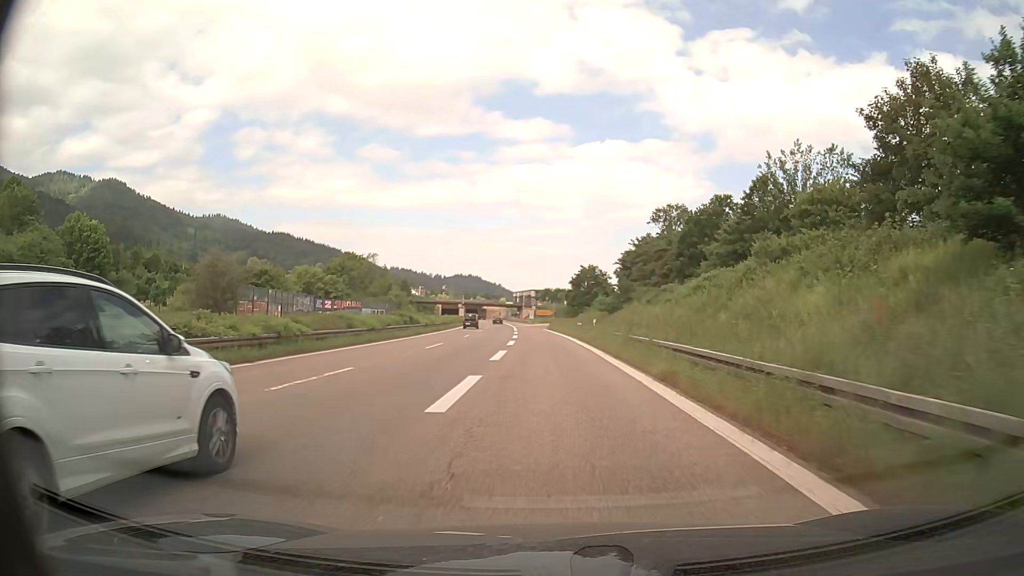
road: trunk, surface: asphalt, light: Day
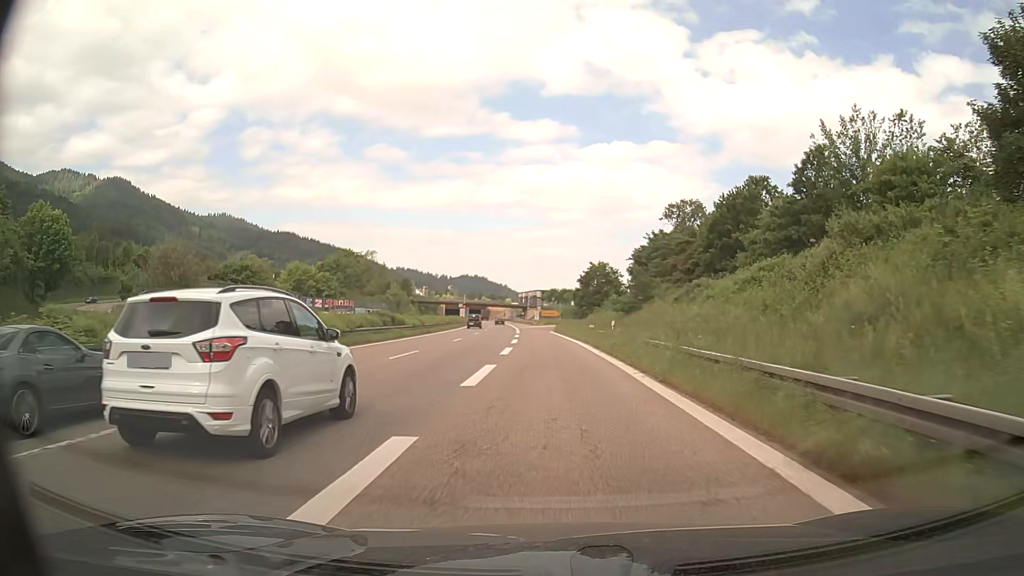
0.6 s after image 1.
(0.0, +8.2) m; 0°
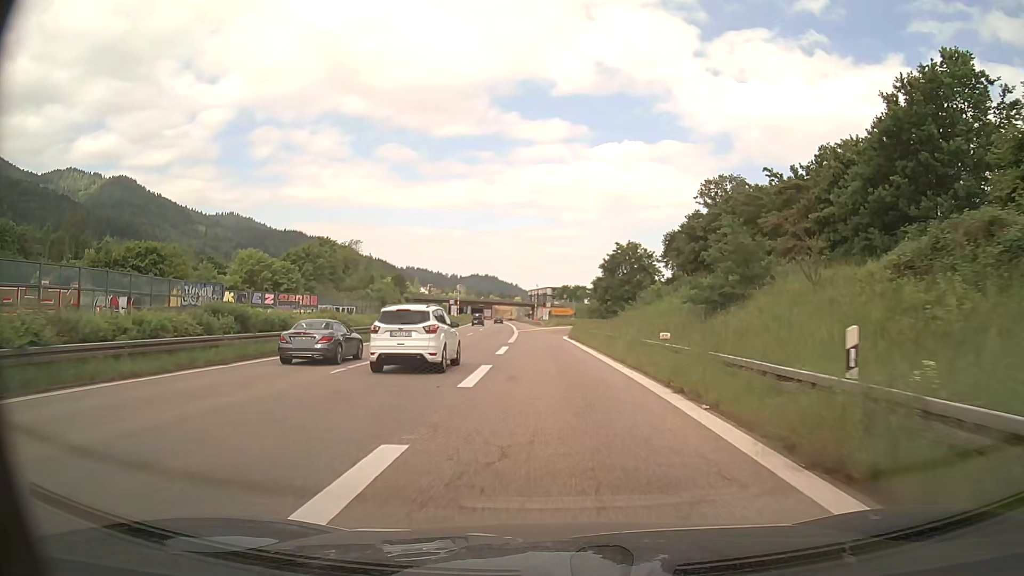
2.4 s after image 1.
(-0.2, +24.5) m; -1°
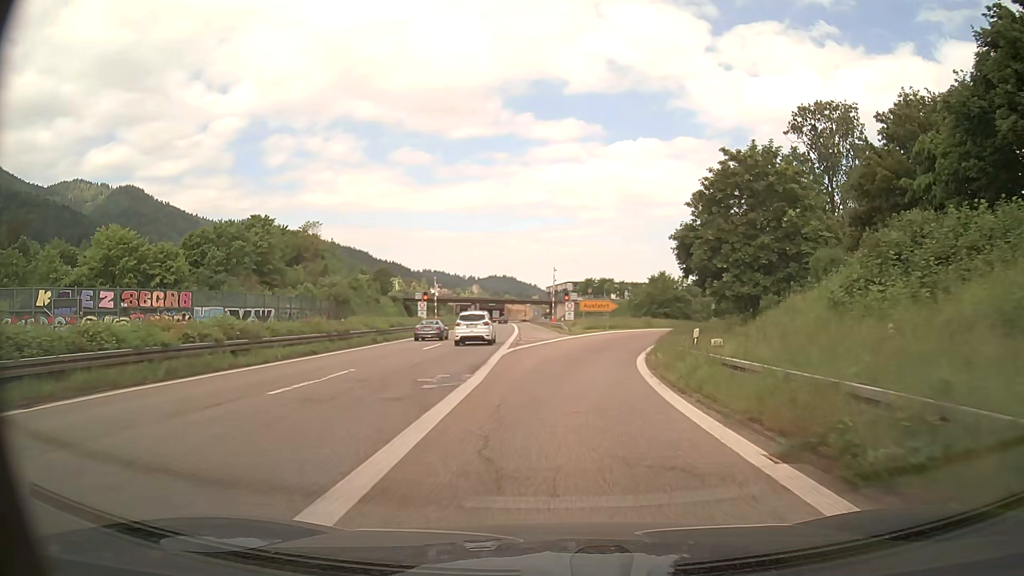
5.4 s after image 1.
(-0.7, +39.7) m; -2°
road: trunk_link
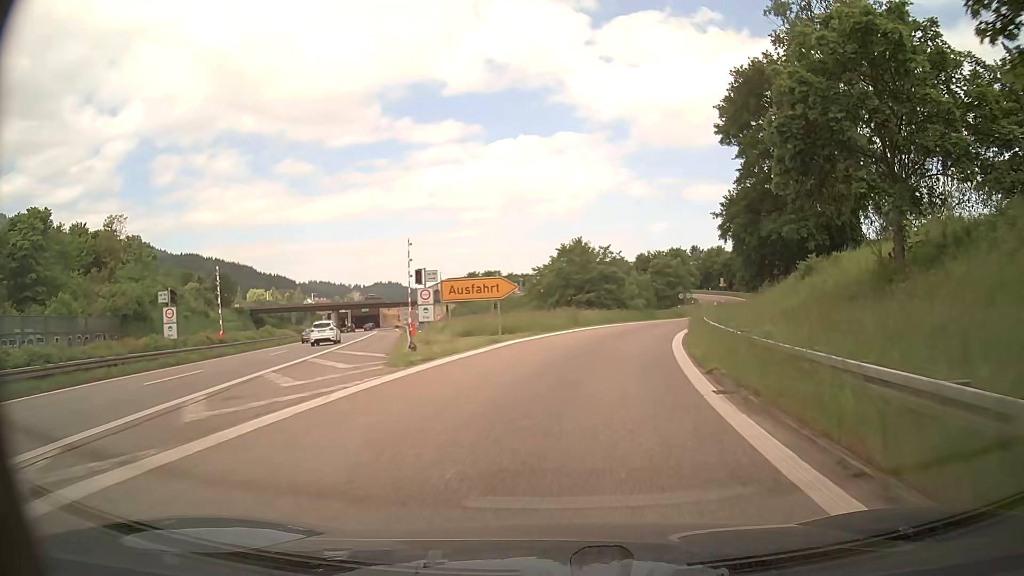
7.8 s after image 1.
(+2.1, +30.4) m; +8°
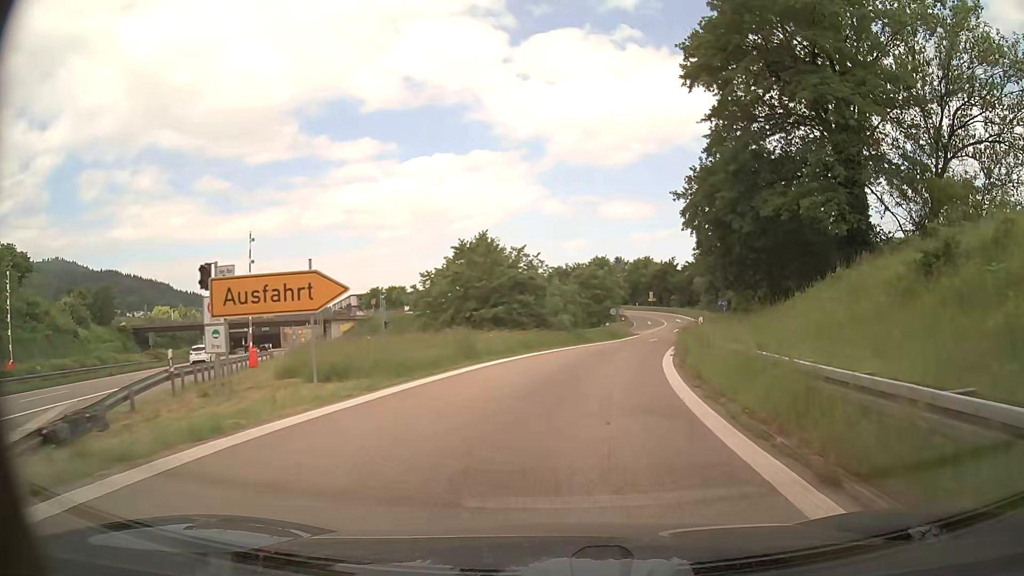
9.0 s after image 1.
(+1.2, +14.8) m; +8°
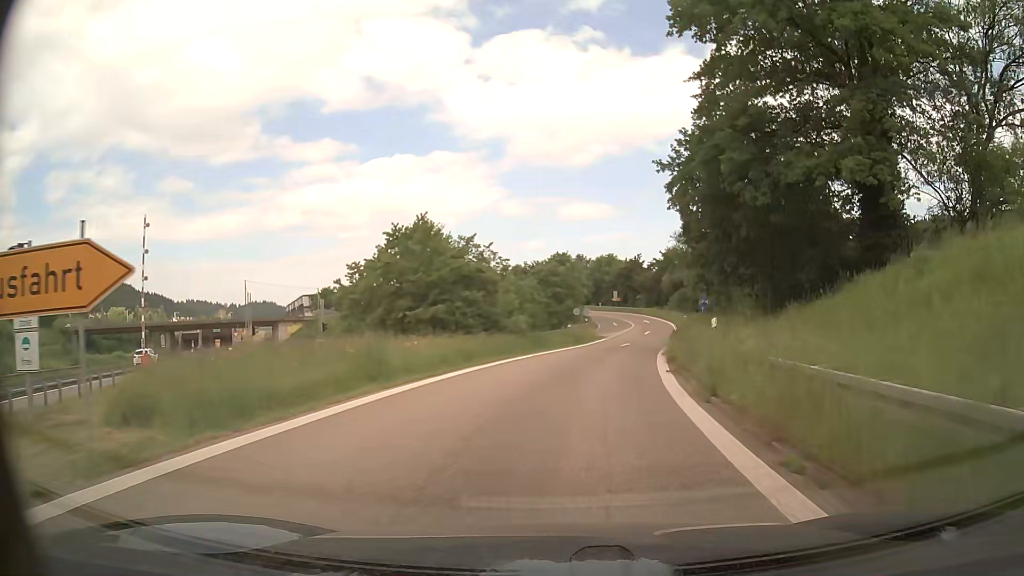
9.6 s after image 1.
(+0.3, +7.2) m; +4°
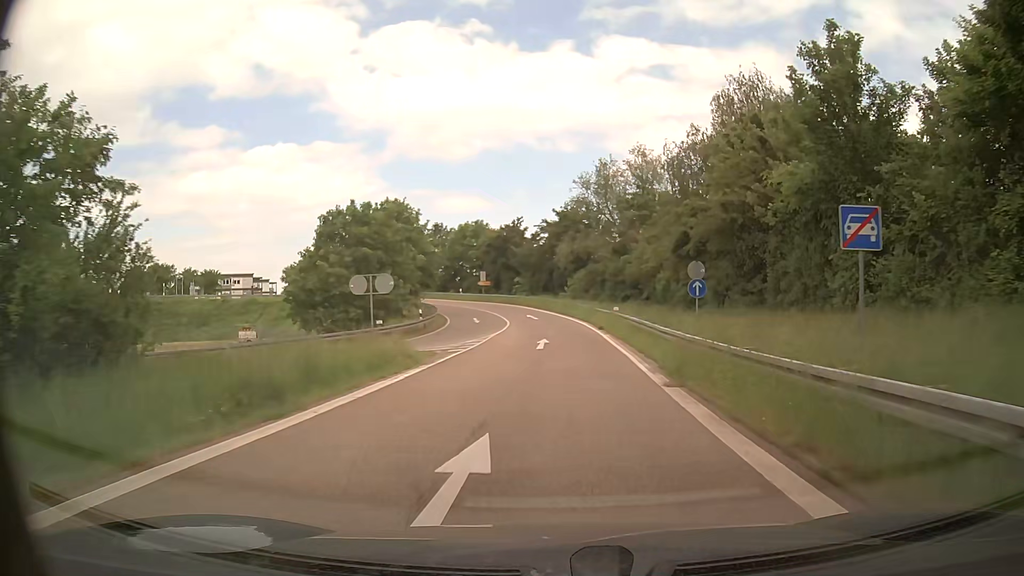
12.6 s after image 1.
(+3.8, +34.8) m; +10°
(0, +10) (0, +20) (0, +30) (0, +40) (-2, +50) (-4, +60) (-8, +69) (-13, +78) (-18, +86) (-25, +93) m
